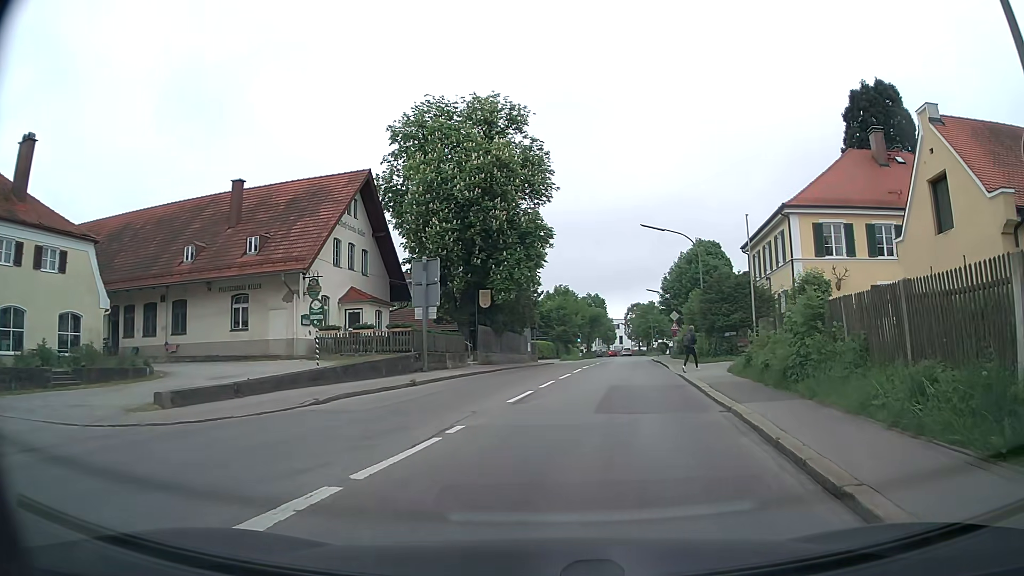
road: tertiary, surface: asphalt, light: Day
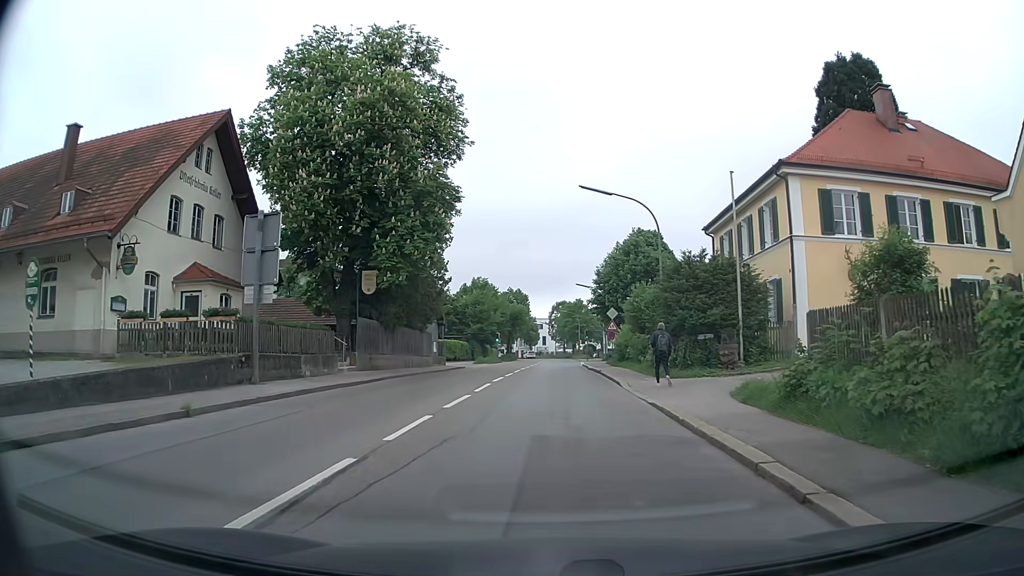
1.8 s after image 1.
(+0.8, +10.0) m; +7°
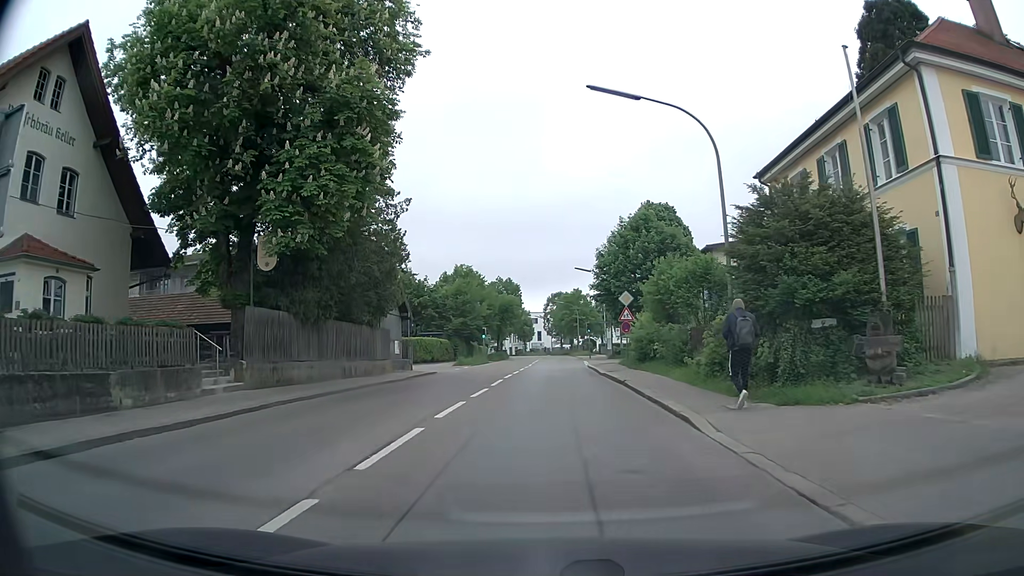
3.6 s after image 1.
(0.0, +10.9) m; 0°
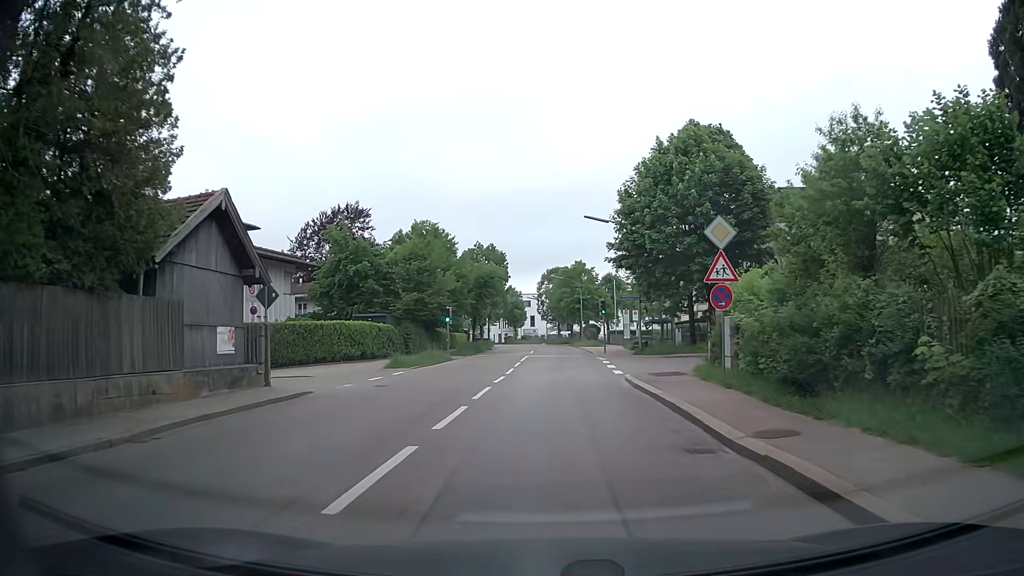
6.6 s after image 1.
(+0.1, +20.0) m; 0°
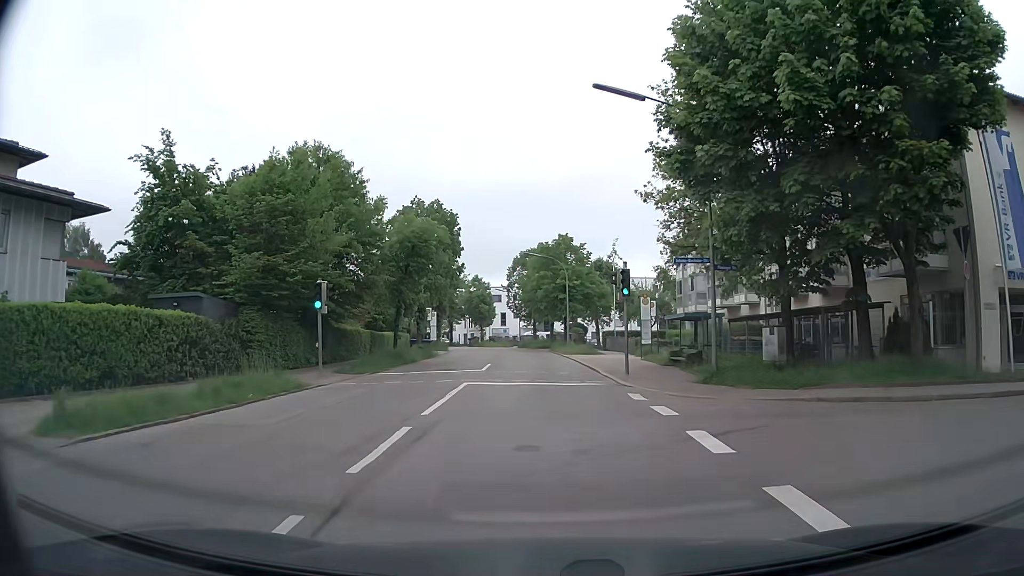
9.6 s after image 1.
(+0.3, +21.0) m; +2°
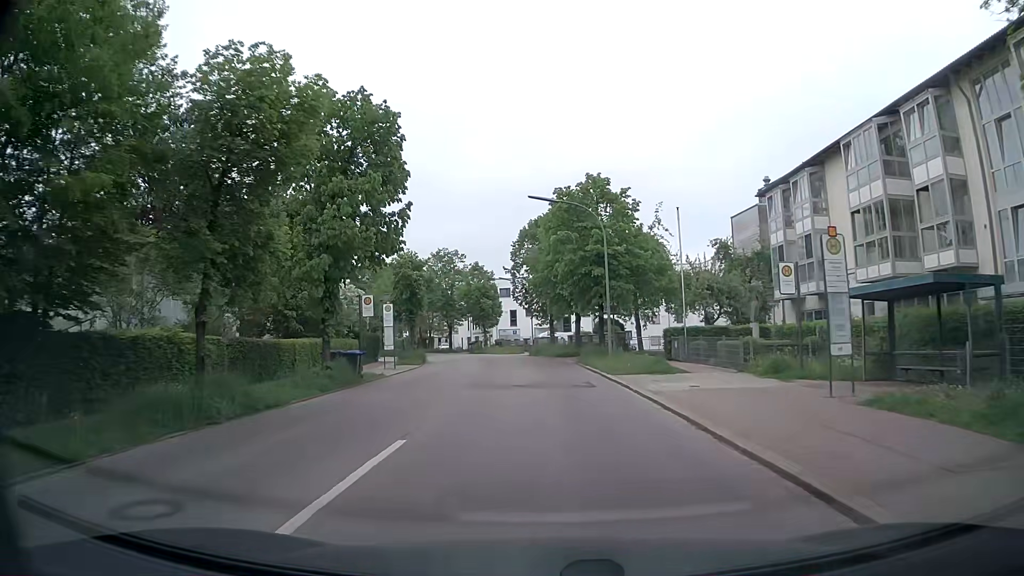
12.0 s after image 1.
(-0.1, +21.0) m; -2°
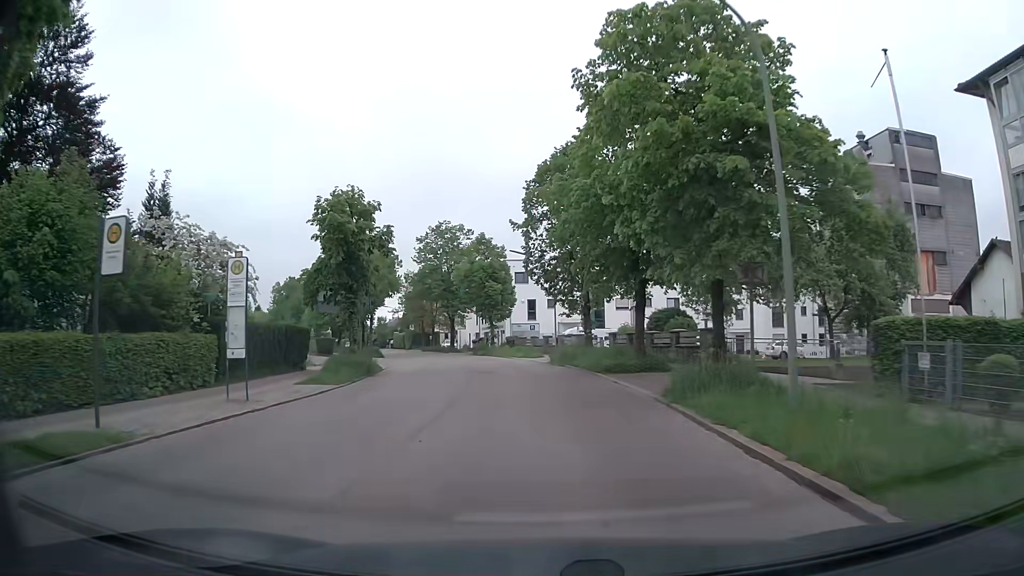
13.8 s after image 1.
(-0.1, +19.4) m; -1°
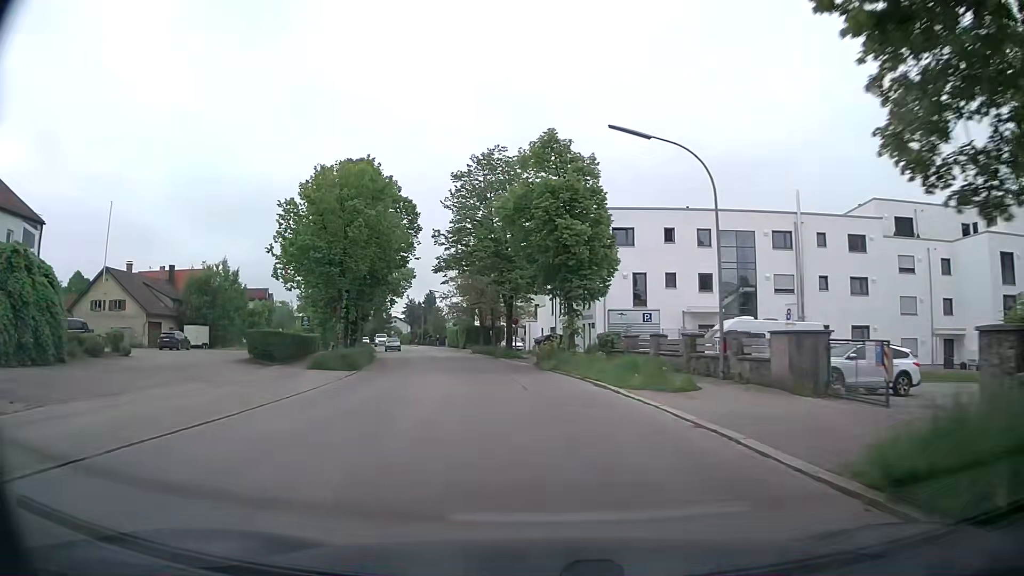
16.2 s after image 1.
(-1.8, +28.6) m; -8°
(0, +10) (-1, +20) (-3, +30) (-4, +40) (-6, +49) (-9, +59) (-11, +69) (-14, +79) (-17, +88) (-20, +98) m
